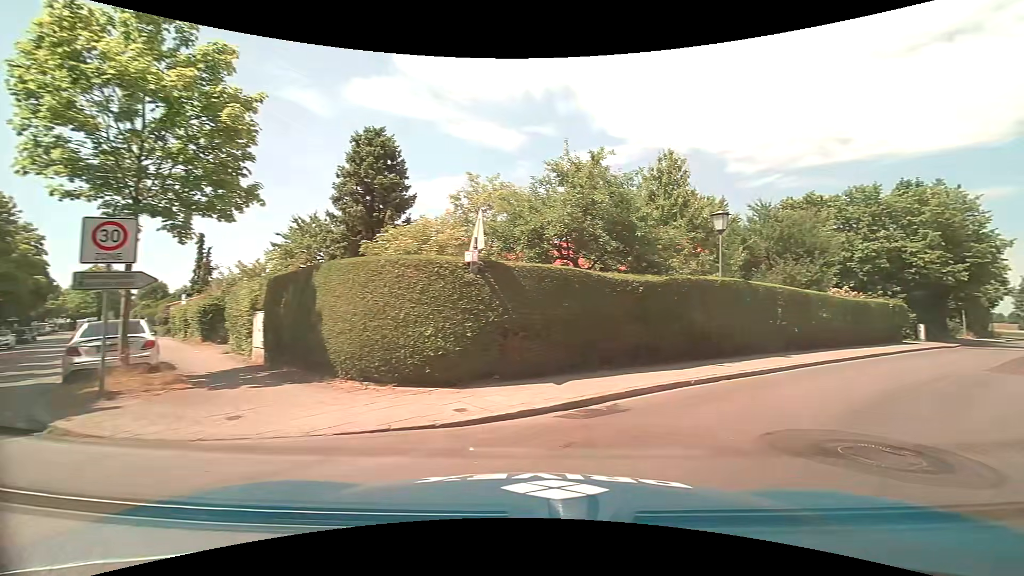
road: tertiary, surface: asphalt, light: Day
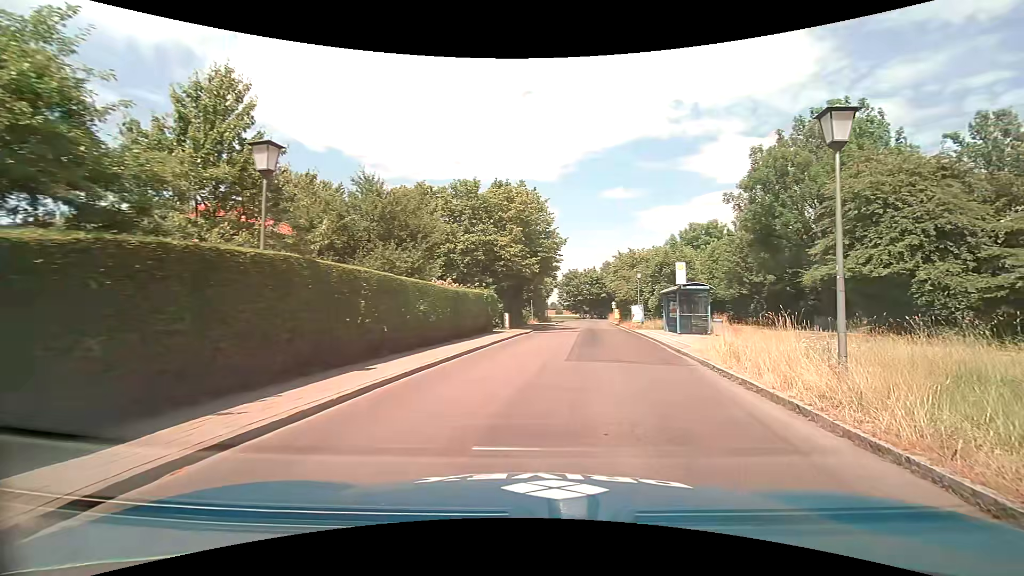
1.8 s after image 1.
(+2.5, +6.1) m; +40°
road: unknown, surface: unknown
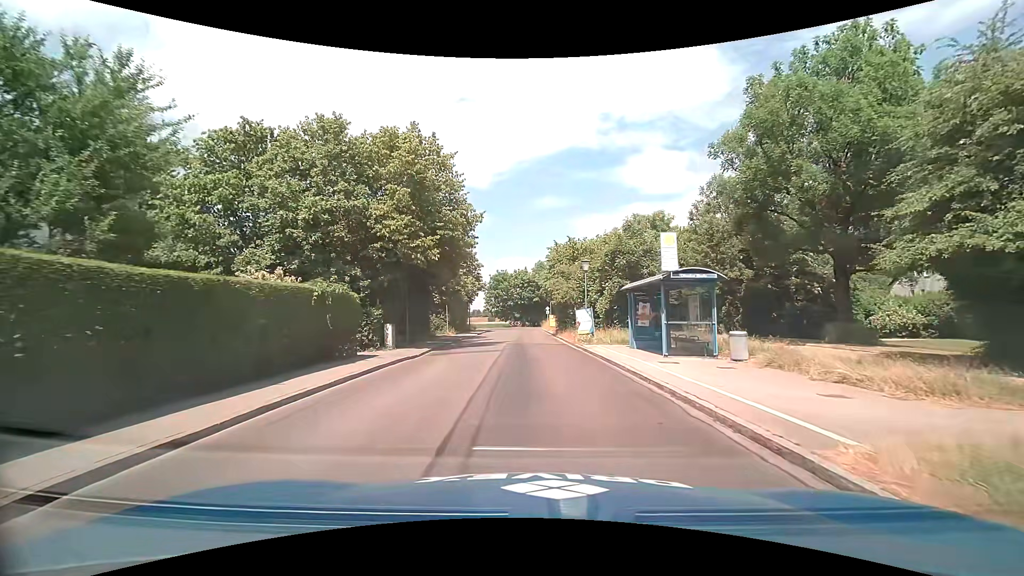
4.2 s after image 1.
(+1.2, +11.9) m; +7°
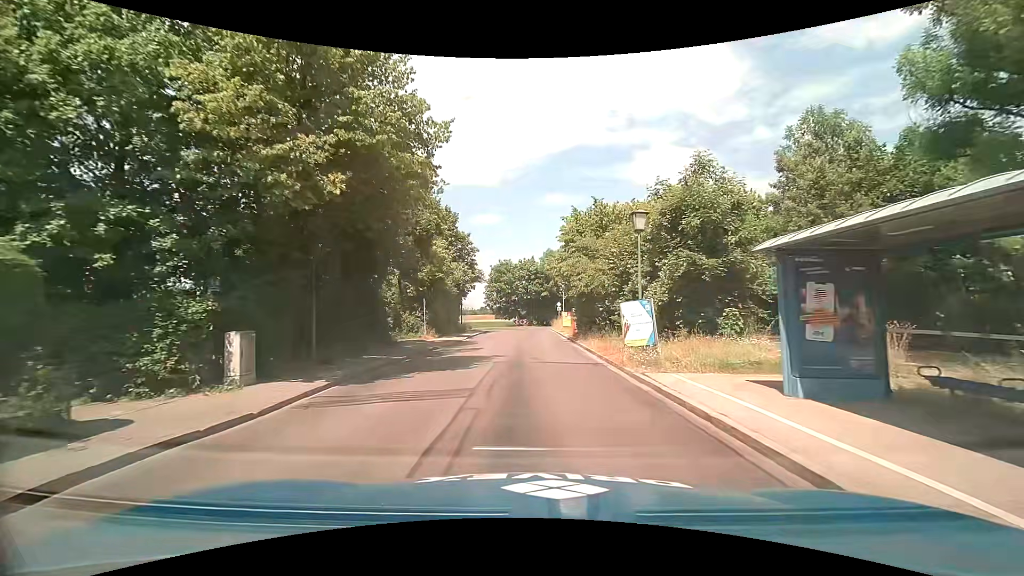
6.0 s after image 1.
(0.0, +11.9) m; -1°
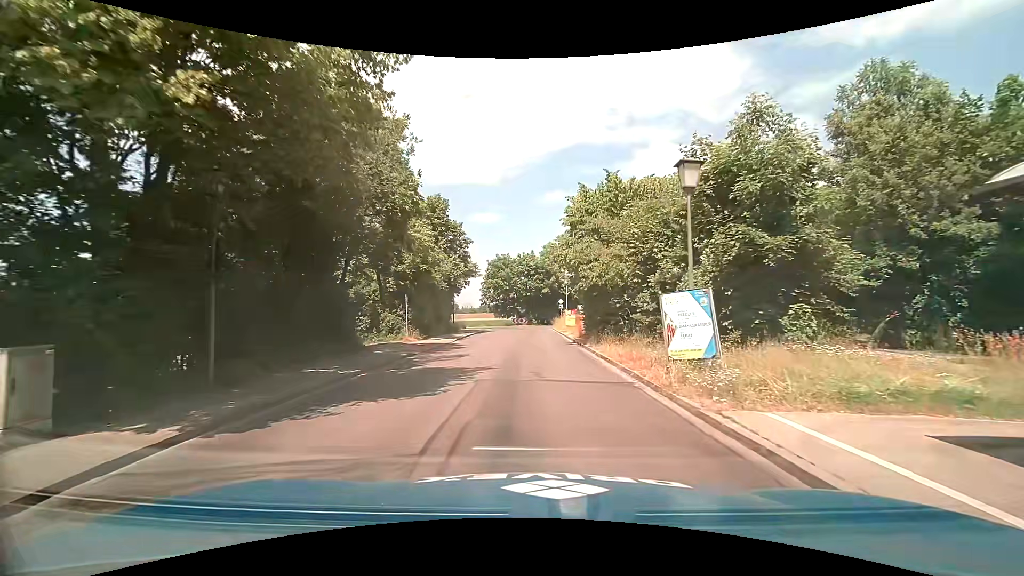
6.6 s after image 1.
(0.0, +4.6) m; 0°
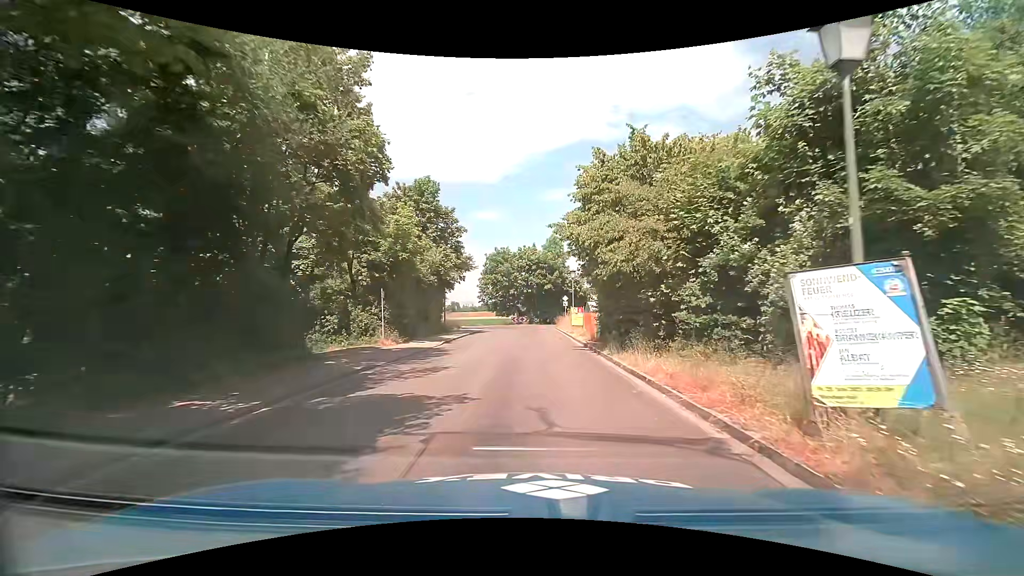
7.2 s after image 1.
(0.0, +4.8) m; 0°
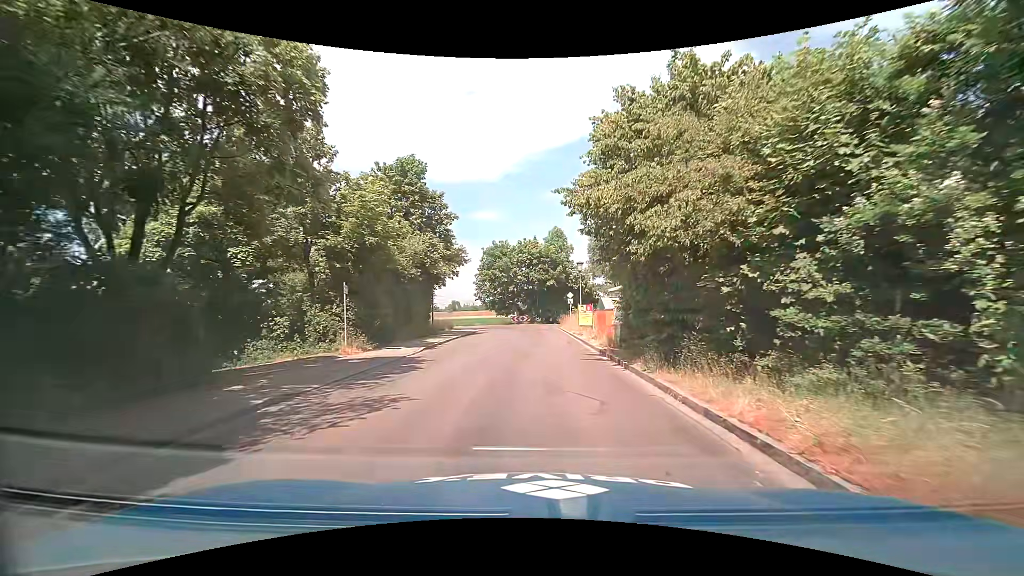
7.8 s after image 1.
(0.0, +4.7) m; -1°
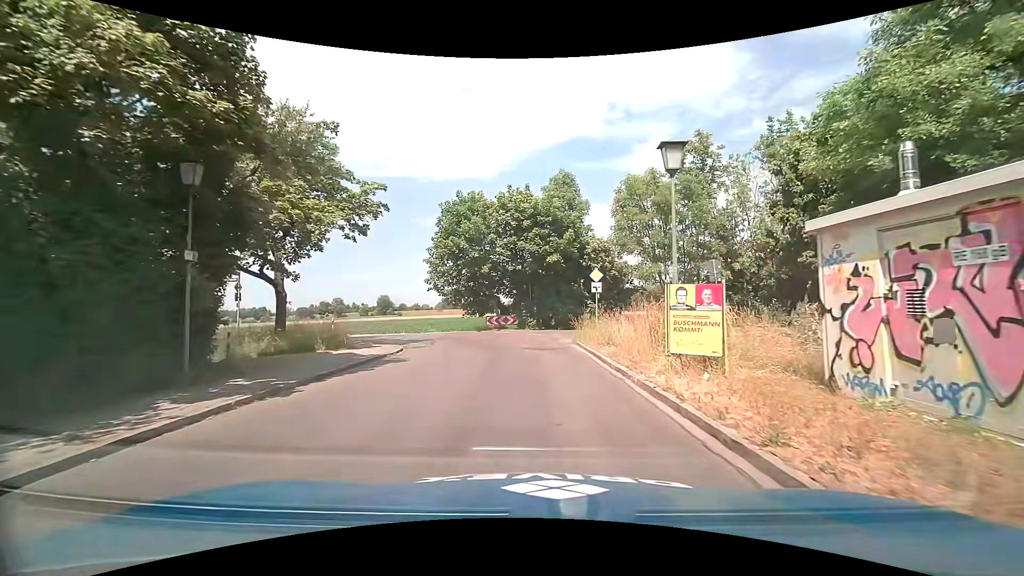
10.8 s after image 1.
(+0.3, +21.5) m; +1°
(0, +10) (-1, +20) (-7, +28) (-16, +30) (-26, +31) (-36, +30) (-46, +30) (-56, +29) (-66, +28) (-76, +27) m
